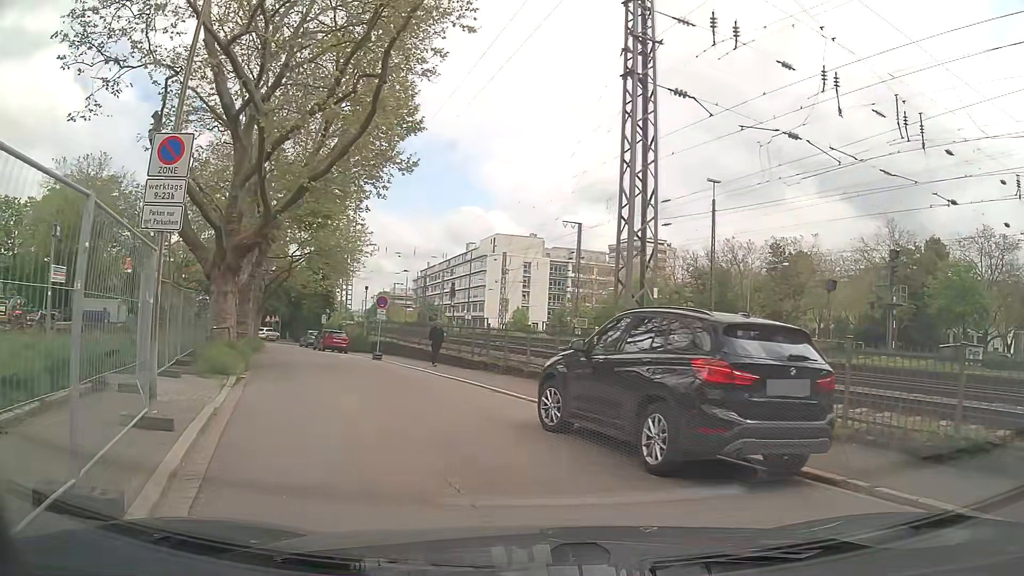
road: residential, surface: asphalt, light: Day
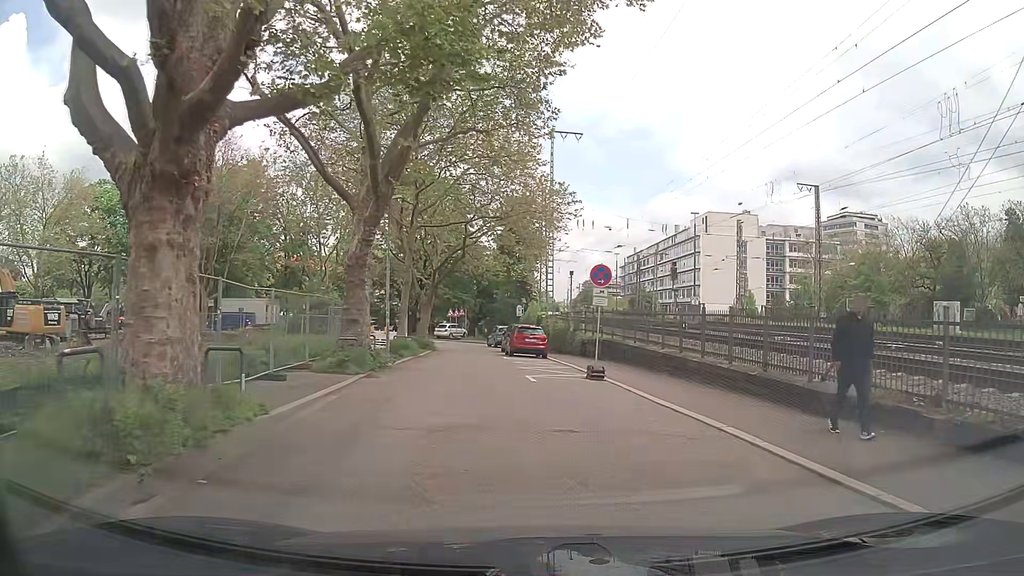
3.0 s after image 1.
(-2.8, +14.1) m; -16°
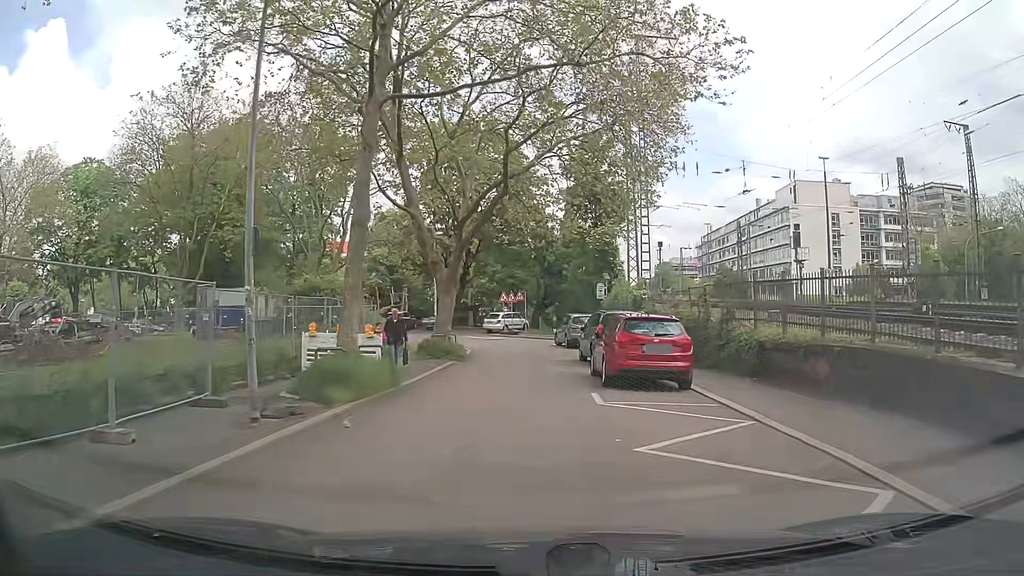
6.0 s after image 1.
(-1.2, +18.3) m; -6°
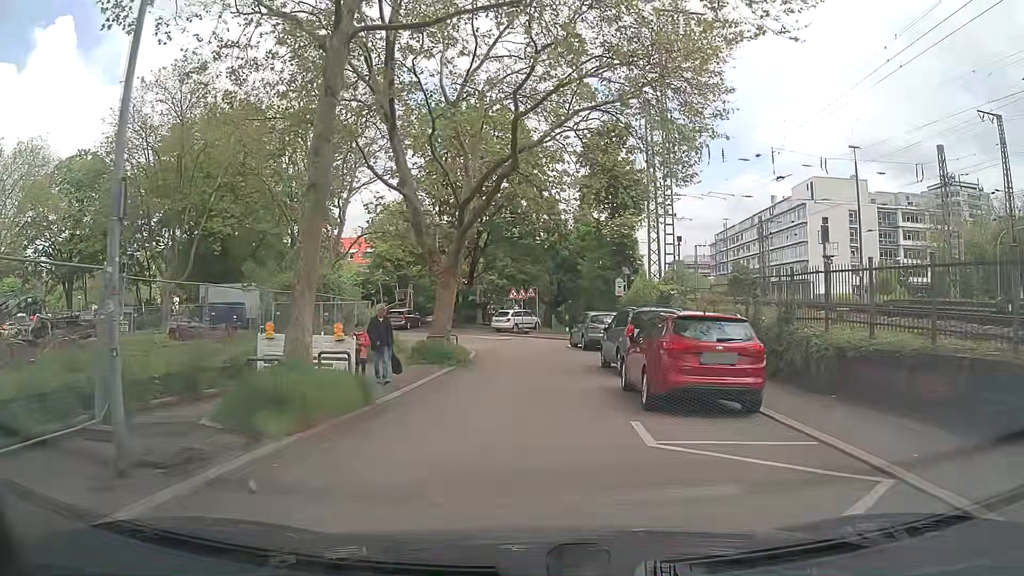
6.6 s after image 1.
(-0.1, +3.6) m; -1°
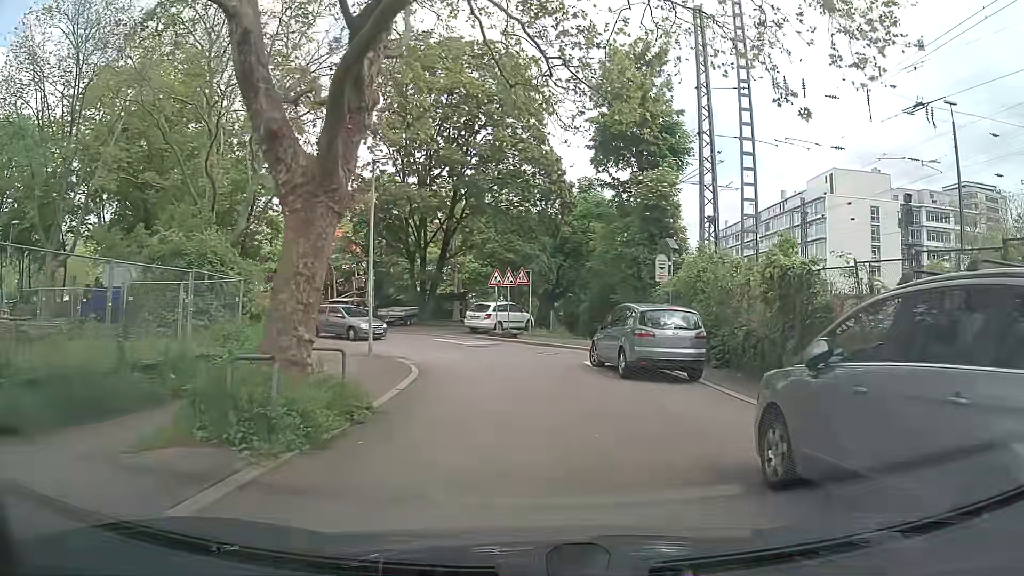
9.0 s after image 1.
(-0.2, +13.7) m; 0°
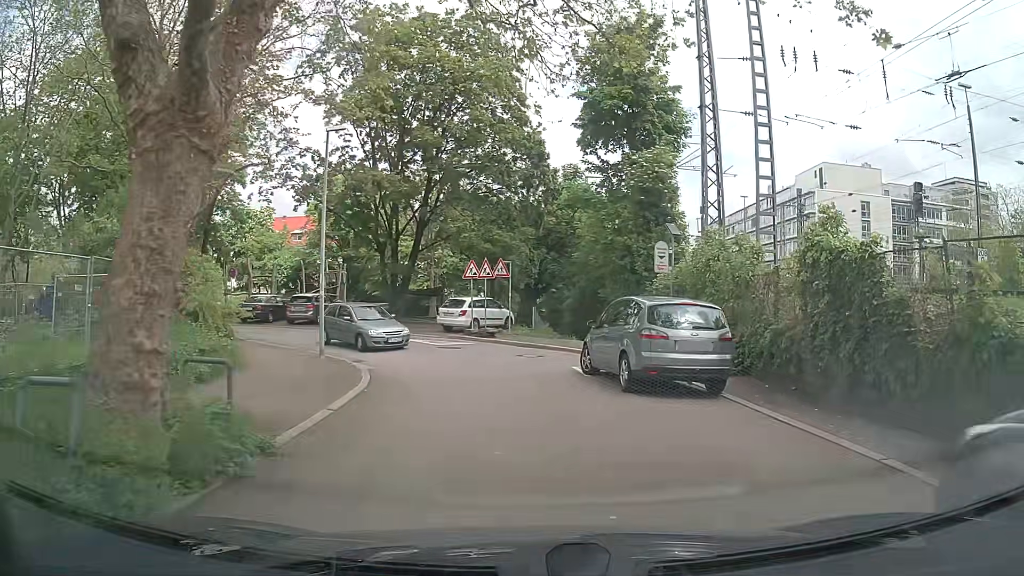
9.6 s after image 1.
(+0.1, +3.2) m; +1°
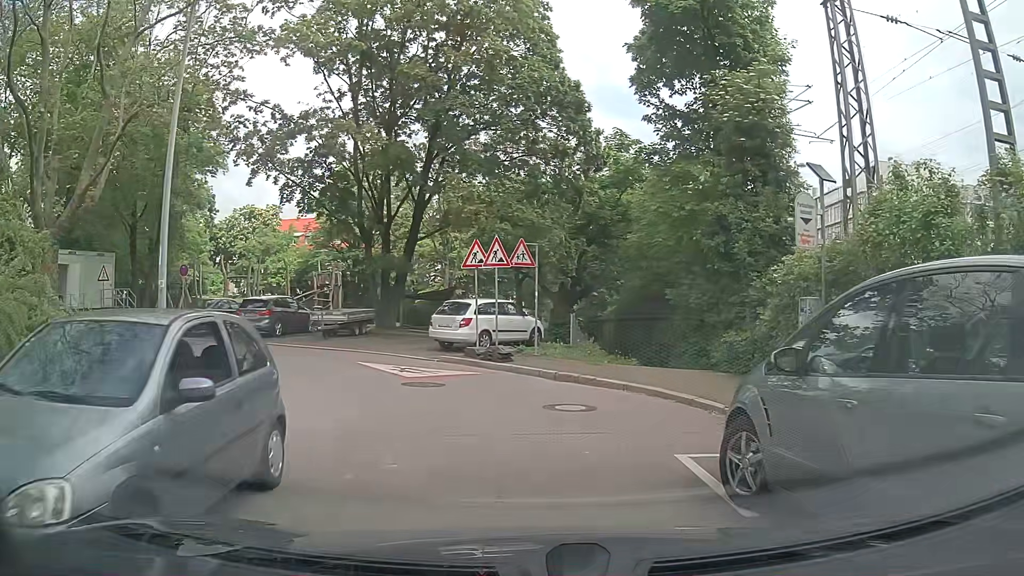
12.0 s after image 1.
(+0.2, +9.5) m; -1°
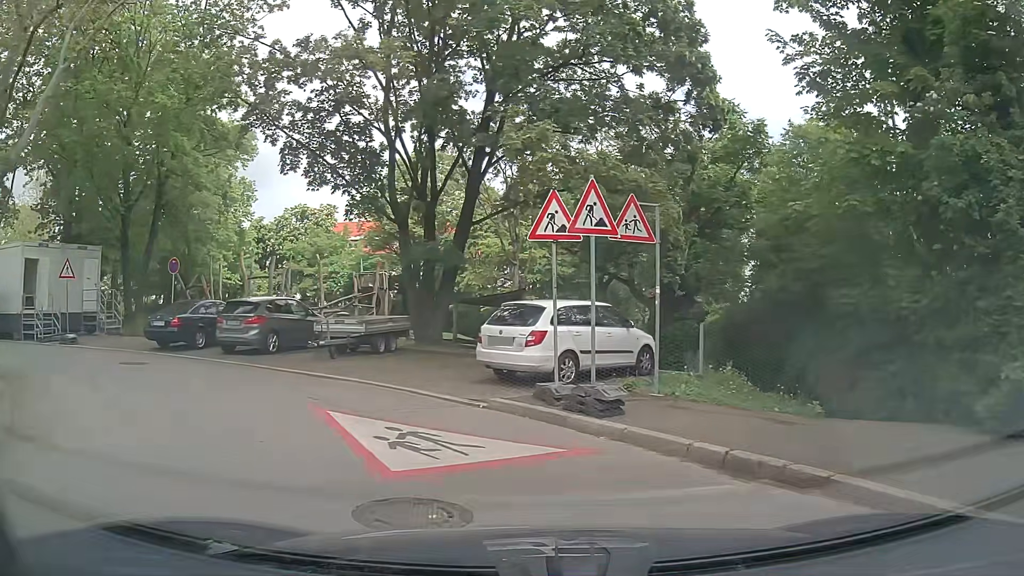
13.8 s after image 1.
(-0.5, +7.8) m; -8°
